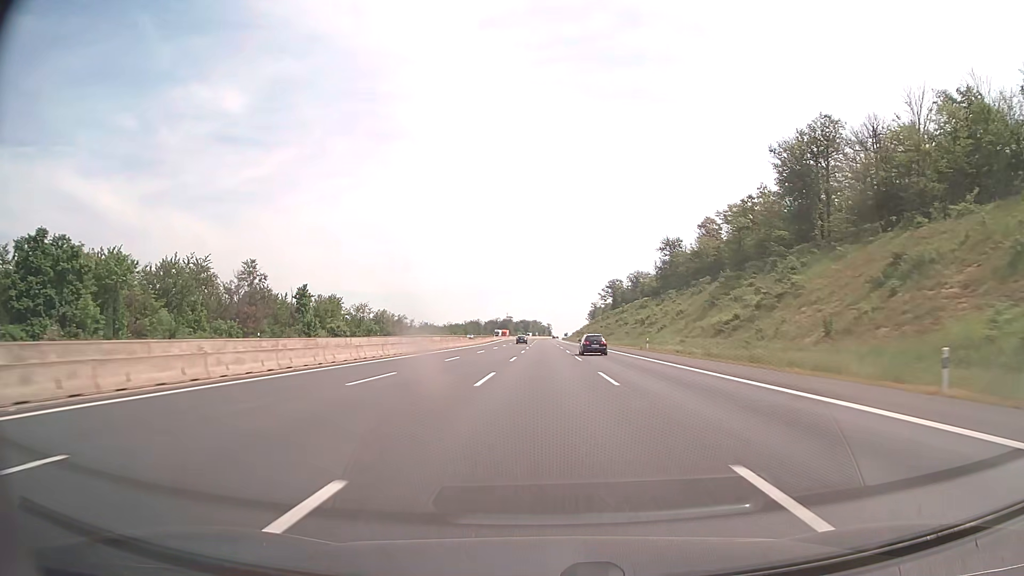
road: motorway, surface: asphalt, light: Day
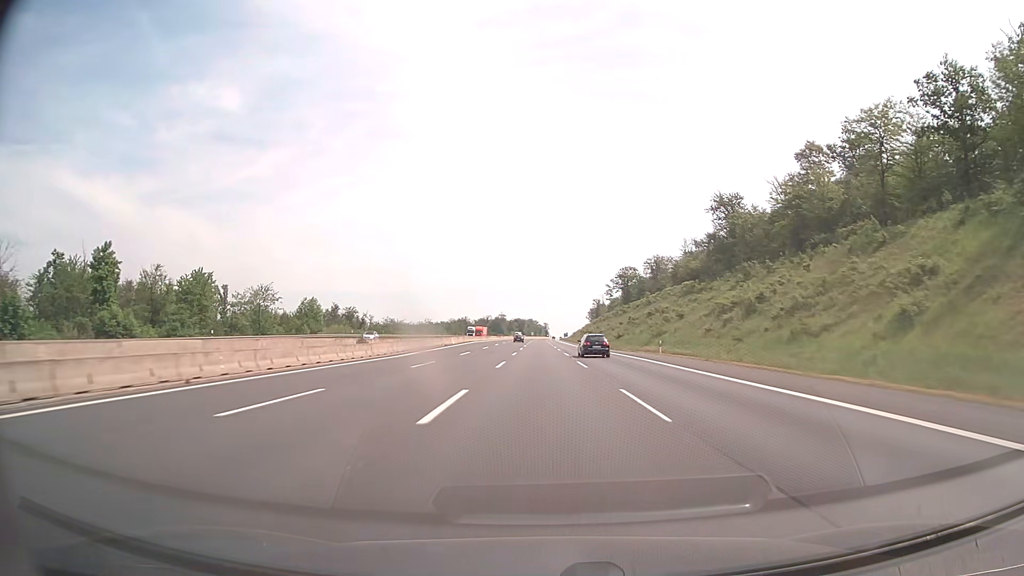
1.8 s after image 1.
(0.0, +61.8) m; 0°
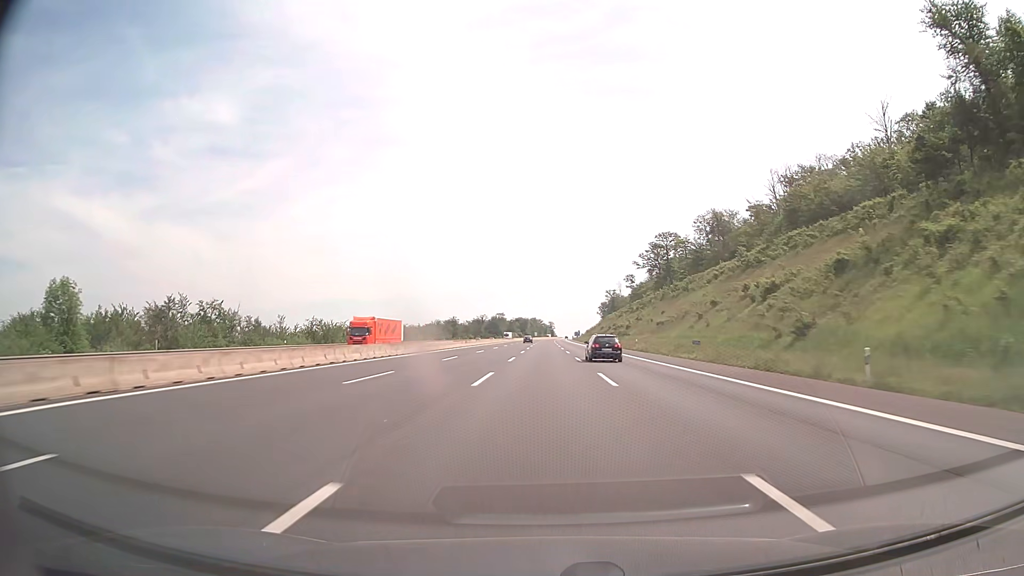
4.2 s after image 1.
(-0.3, +82.4) m; 0°
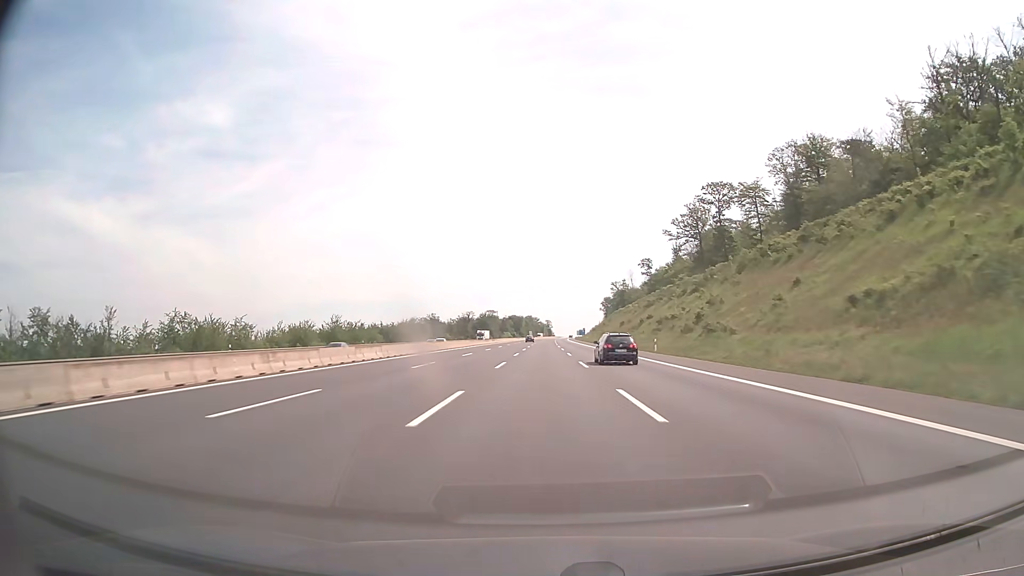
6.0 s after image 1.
(+0.1, +61.8) m; 0°
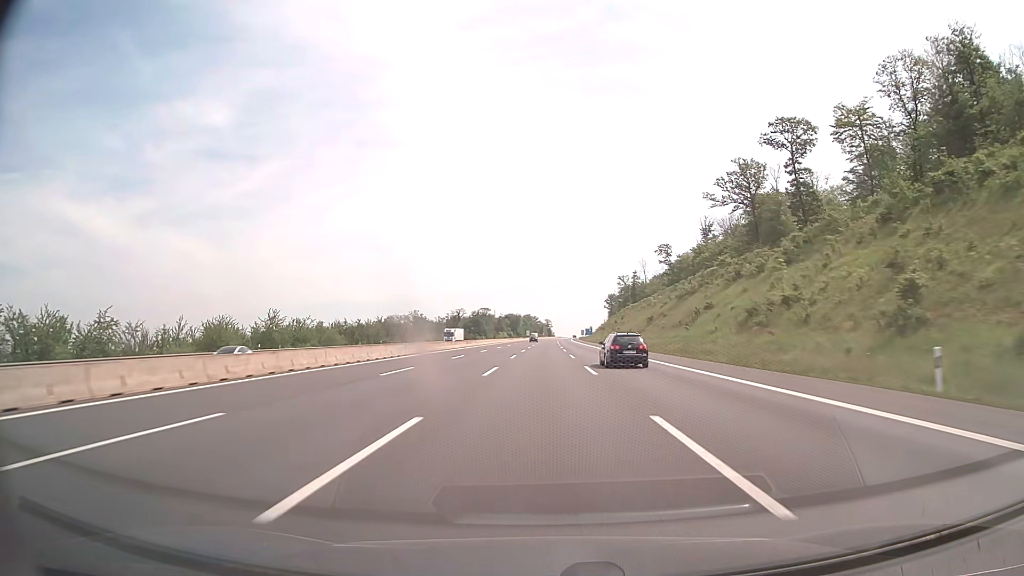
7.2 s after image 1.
(+0.1, +41.2) m; 0°
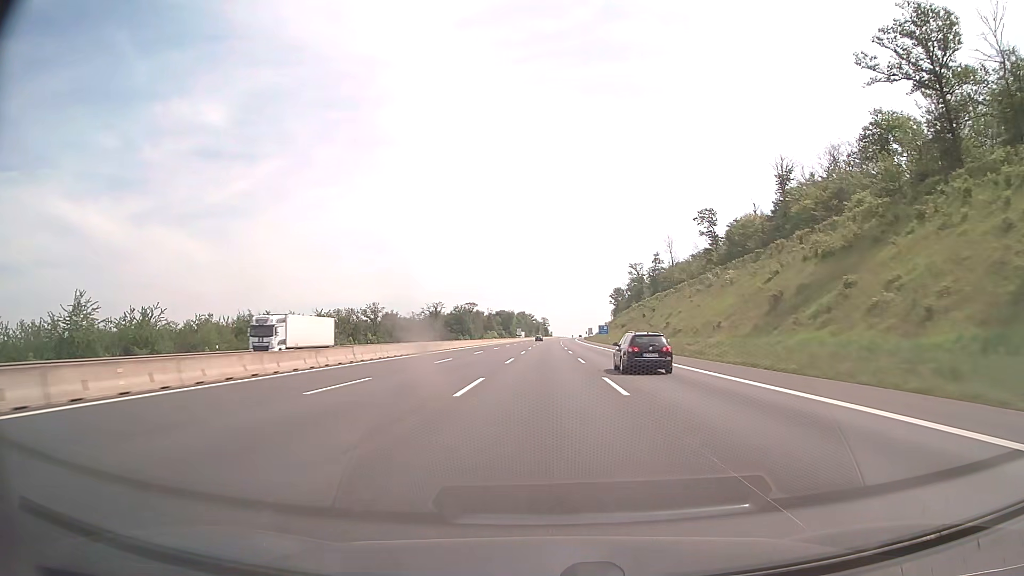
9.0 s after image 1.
(+0.1, +61.8) m; 0°
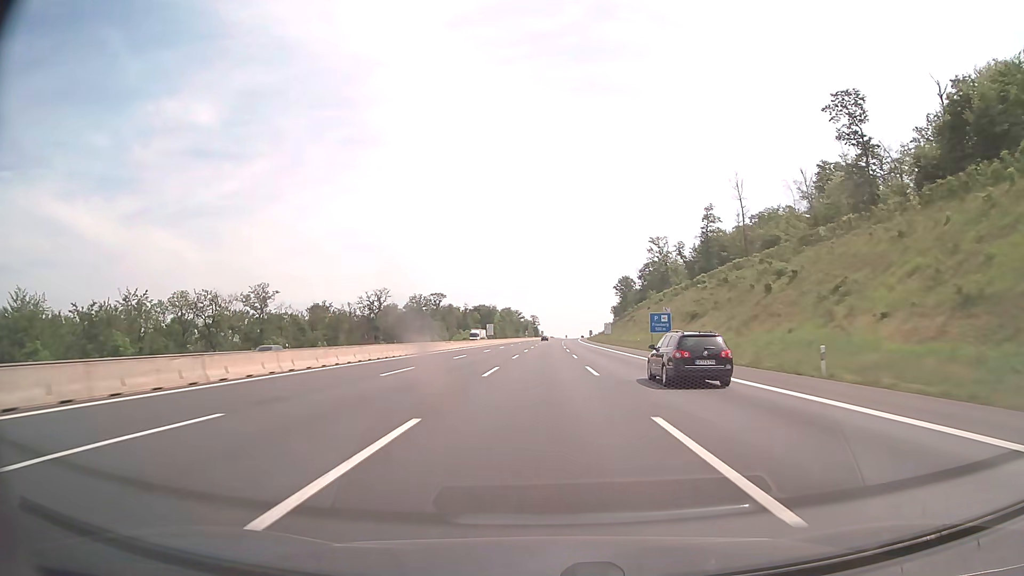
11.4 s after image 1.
(+0.7, +82.4) m; +1°
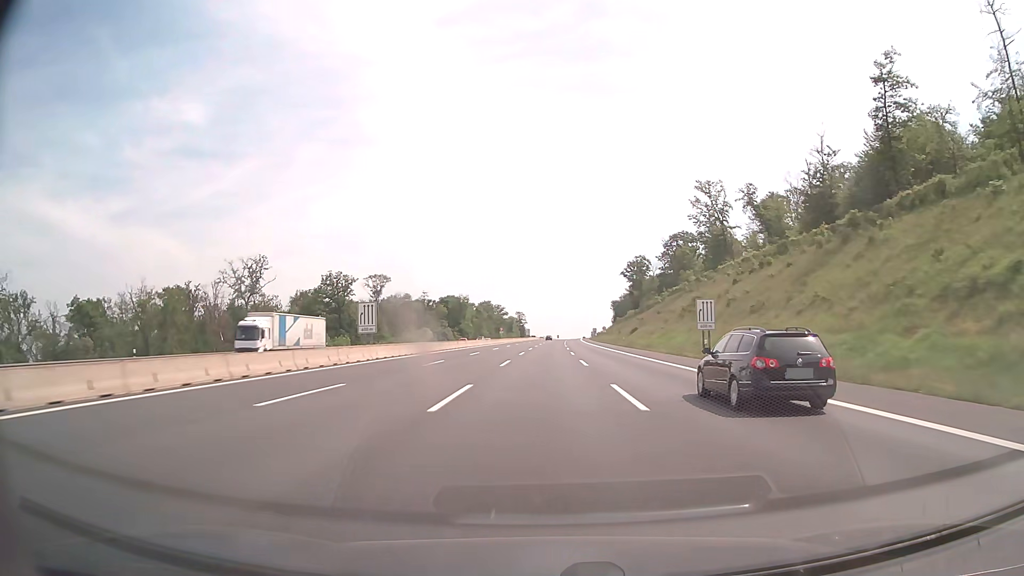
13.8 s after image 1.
(+0.5, +82.4) m; +1°
(0, +10) (0, +20) (0, +30) (0, +40) (0, +50) (0, +60) (0, +70) (+1, +80) (+1, +90) (+1, +100) m
